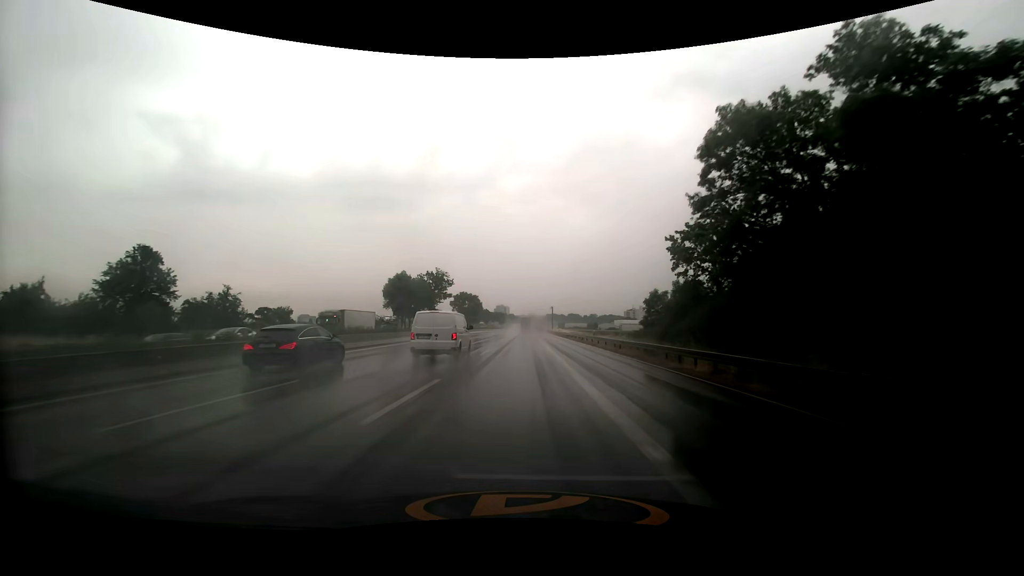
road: motorway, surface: asphalt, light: Day
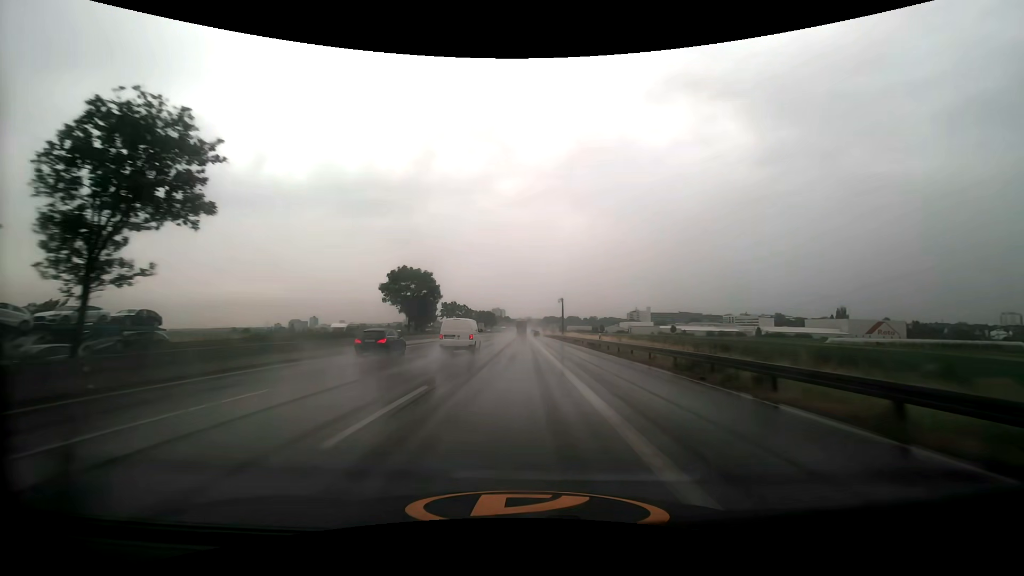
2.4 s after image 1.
(+0.1, +55.4) m; 0°
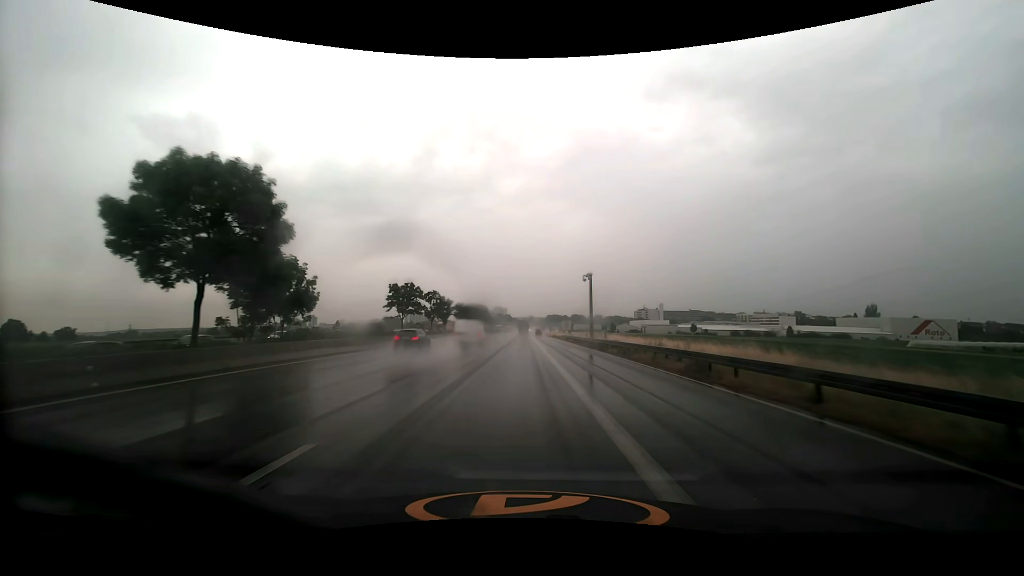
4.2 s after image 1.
(0.0, +42.2) m; 0°
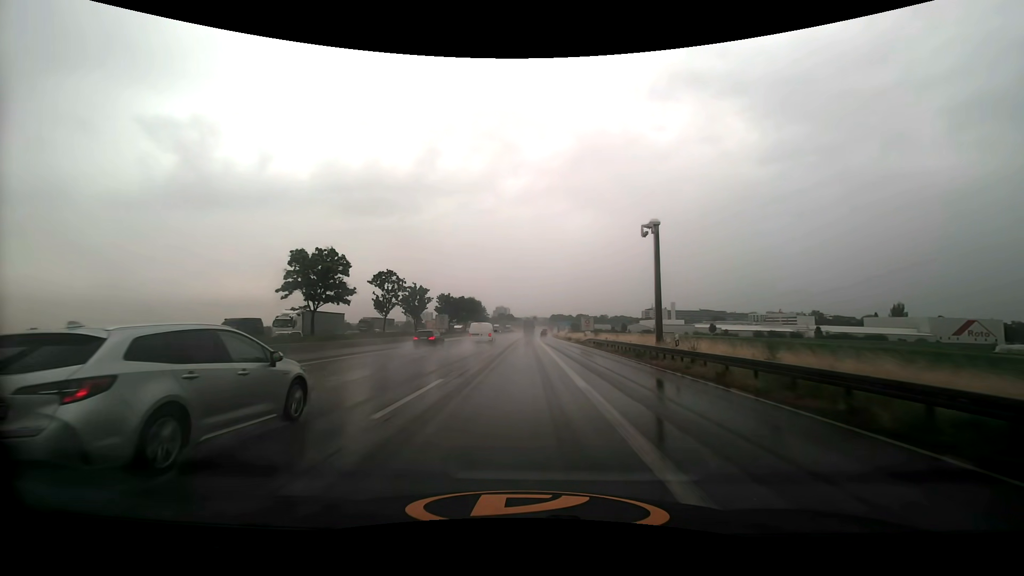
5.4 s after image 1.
(-0.1, +28.4) m; 0°
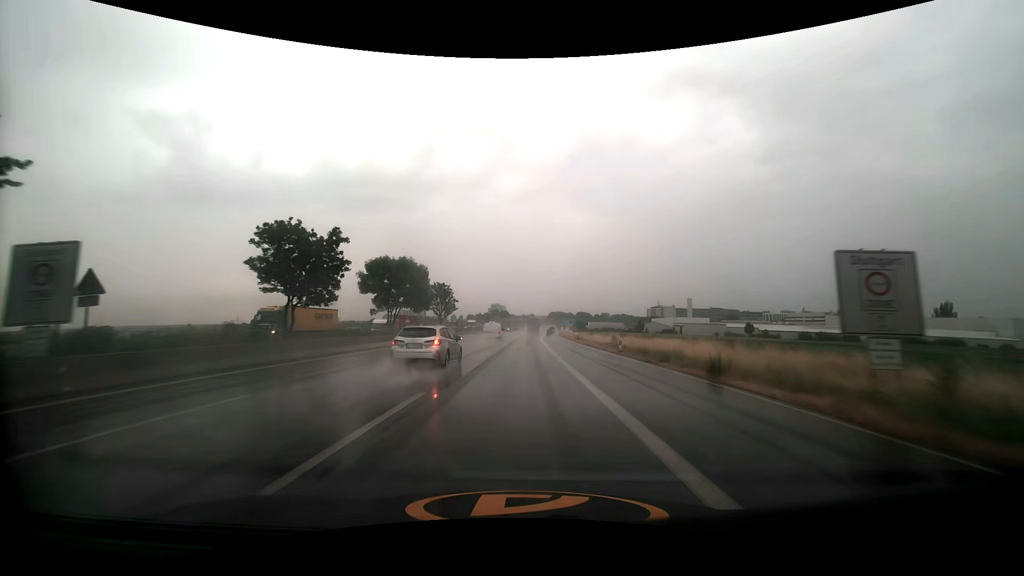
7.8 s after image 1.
(0.0, +57.6) m; 0°
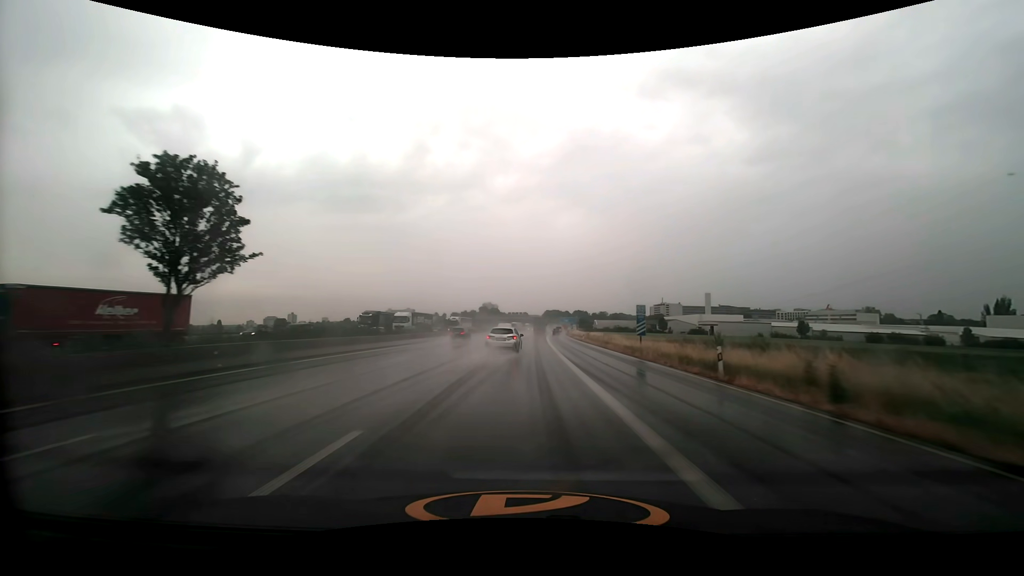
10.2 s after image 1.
(+0.3, +58.0) m; +1°
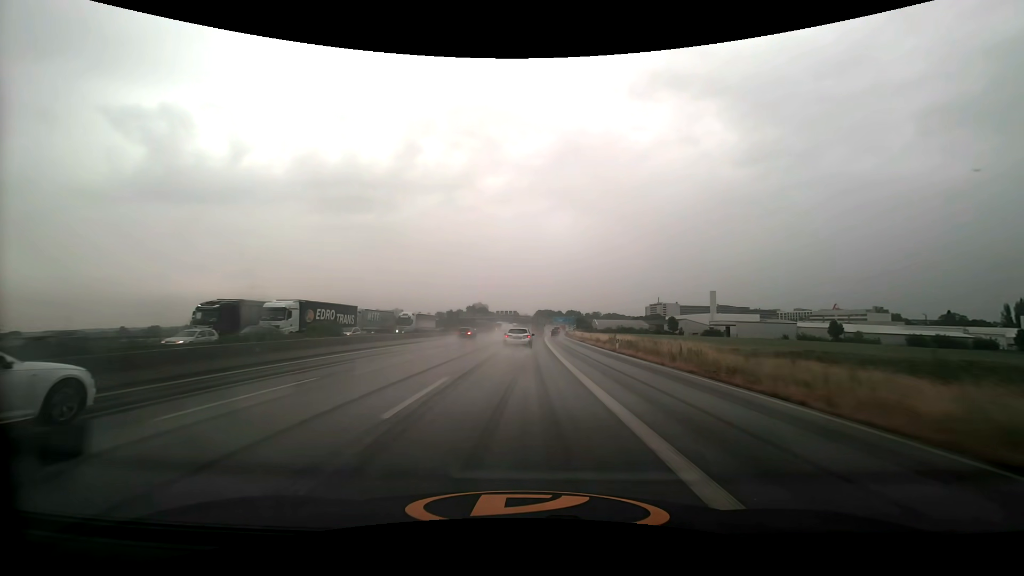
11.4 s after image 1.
(+0.2, +29.0) m; +1°
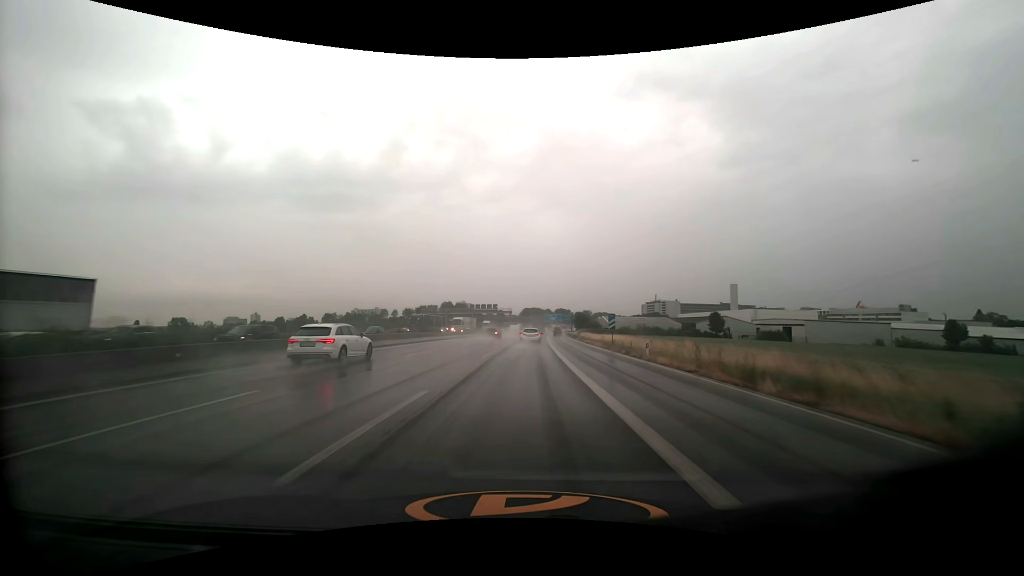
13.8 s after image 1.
(+0.7, +57.0) m; +2°
(0, +10) (0, +20) (0, +30) (+1, +40) (+1, +50) (+1, +60) (+1, +70) (+2, +80) (+2, +90) (+3, +100) m
